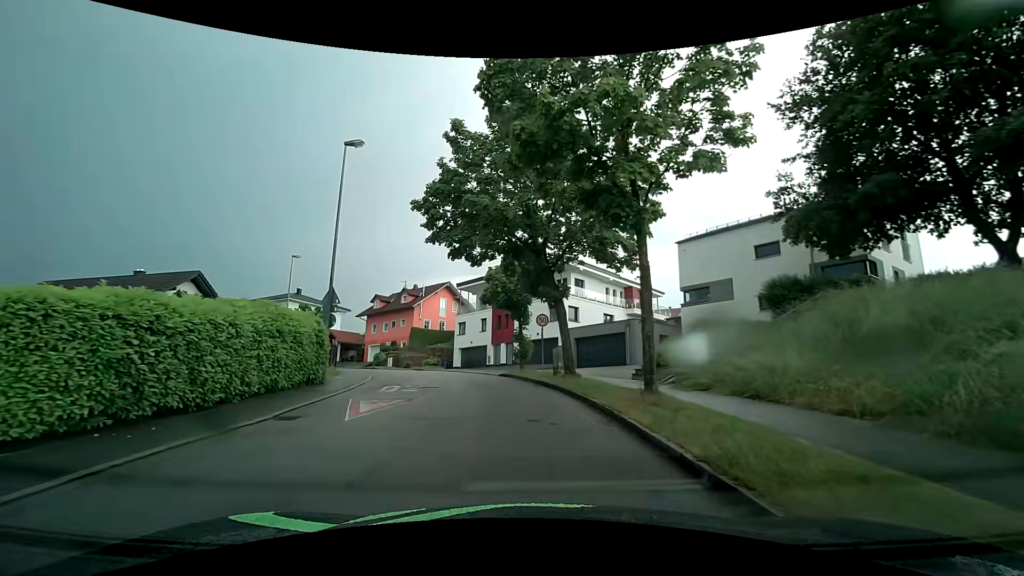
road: residential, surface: asphalt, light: Day
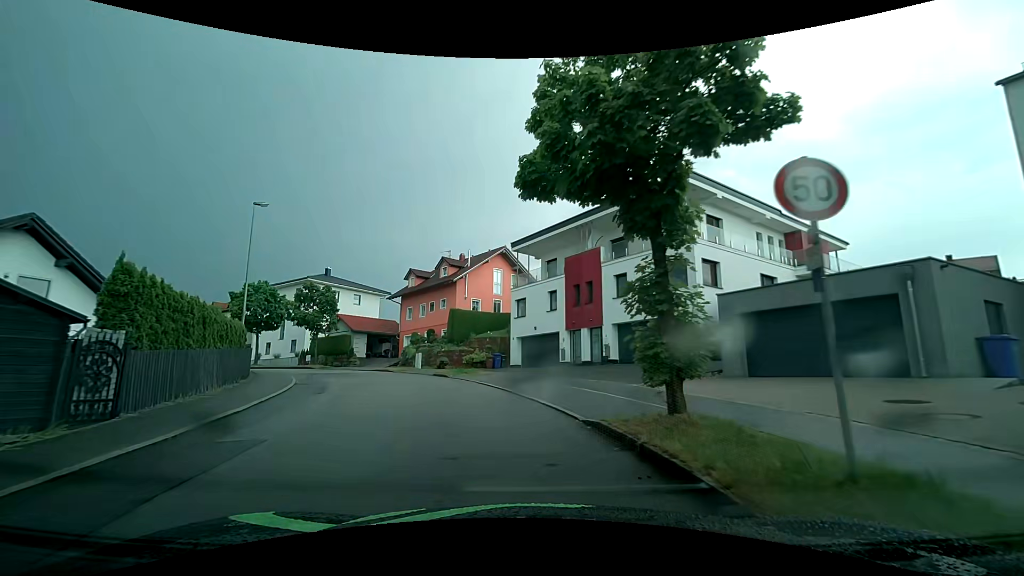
(-0.9, +18.4) m; -9°
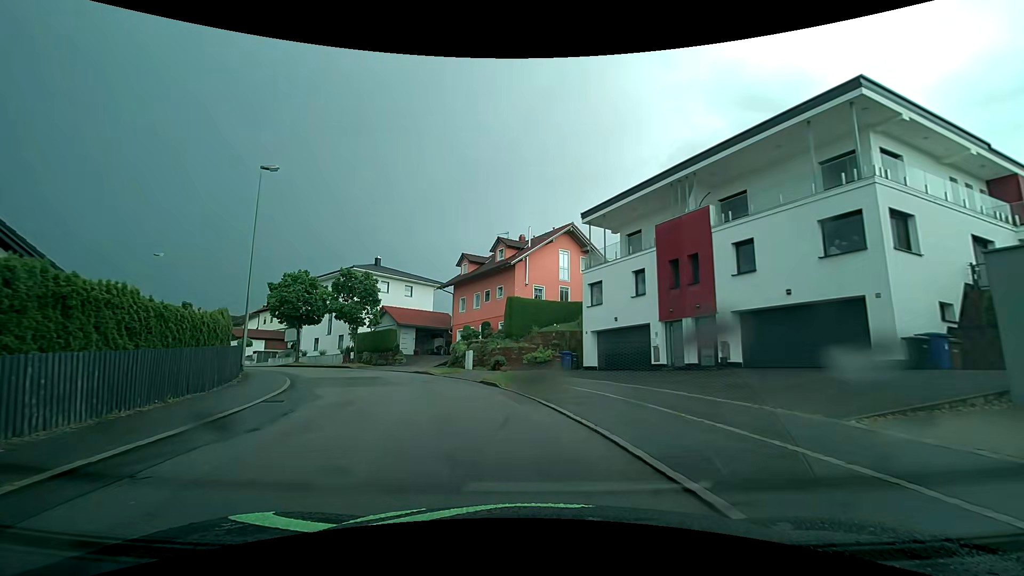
(-0.4, +7.4) m; -7°
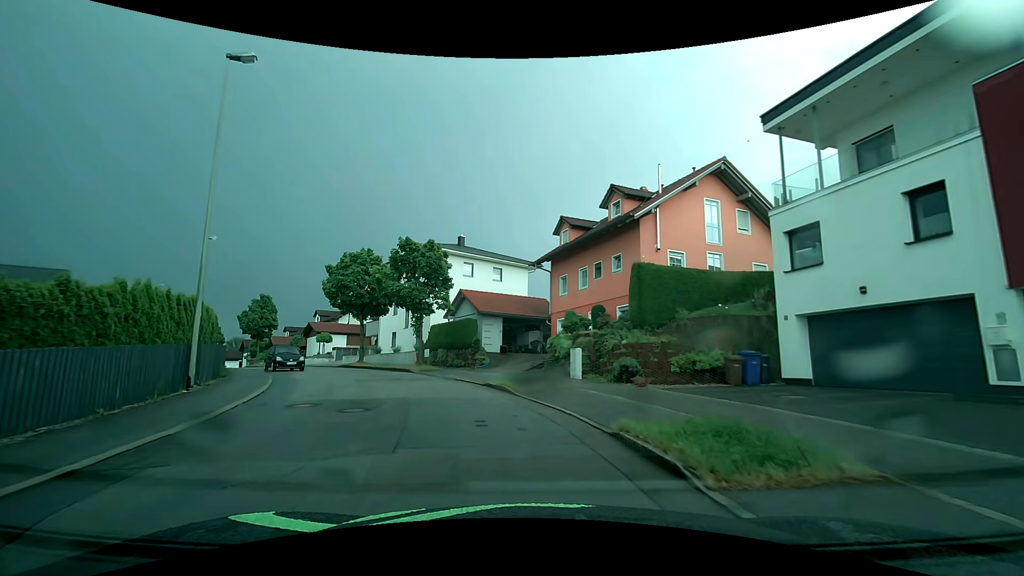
(-1.0, +11.3) m; -11°
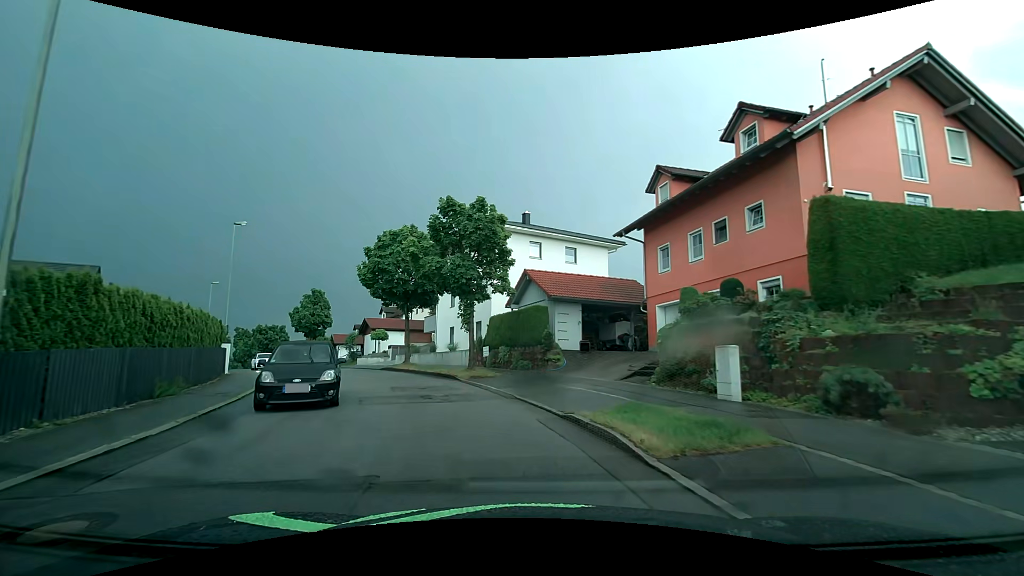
(-0.5, +7.8) m; -8°
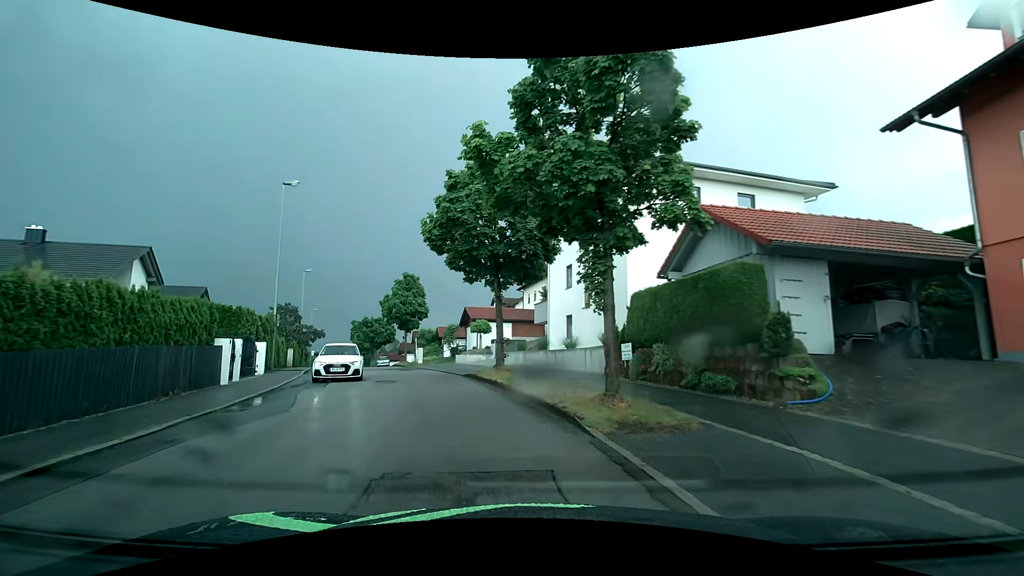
(-1.3, +11.0) m; -14°
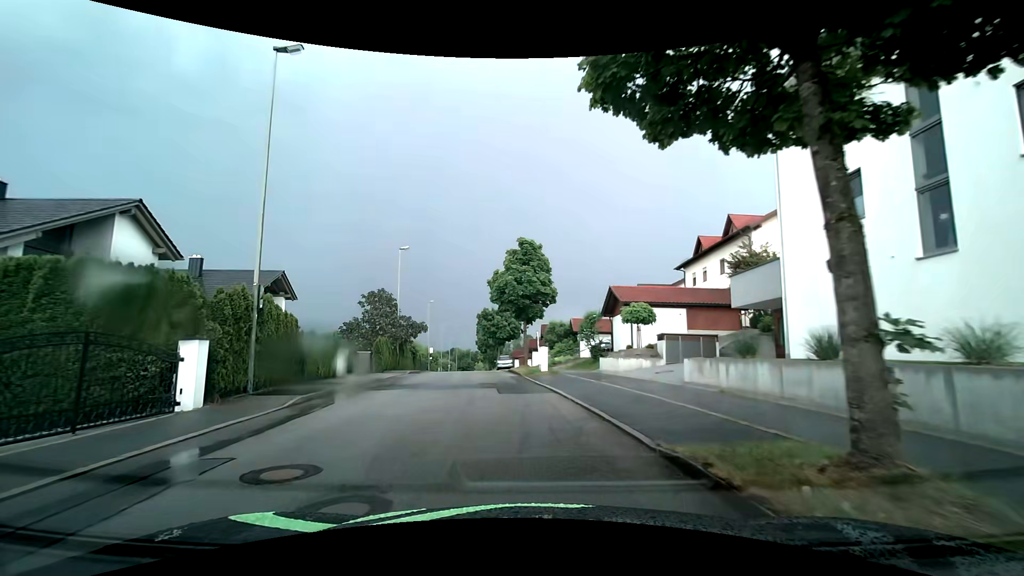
(-2.2, +14.5) m; -16°
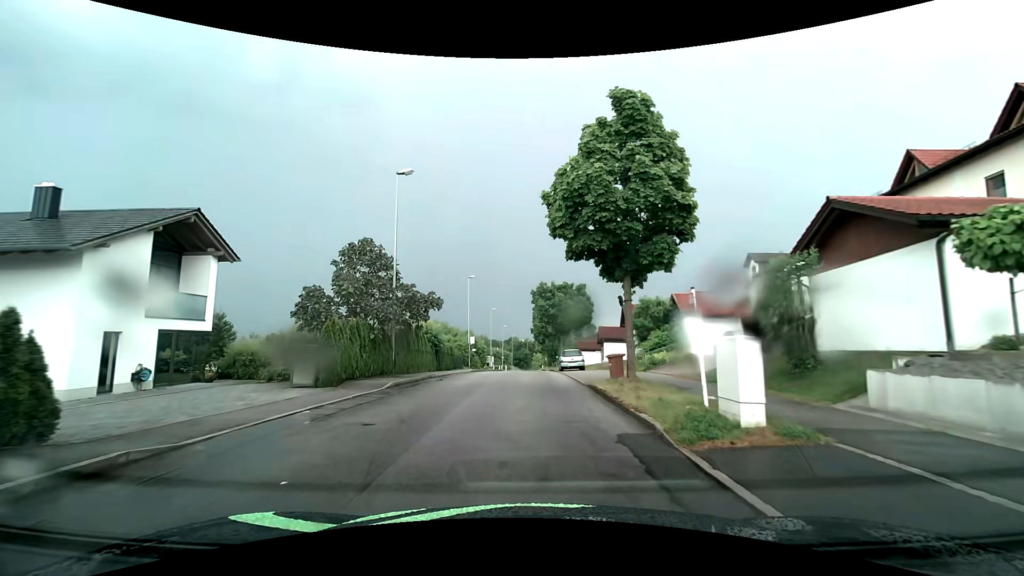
(-1.1, +17.3) m; -7°
(0, +10) (0, +20) (-1, +30) (-1, +40) (-1, +50) (0, +60) (0, +70) (0, +80) (0, +90) (-2, +100) m
